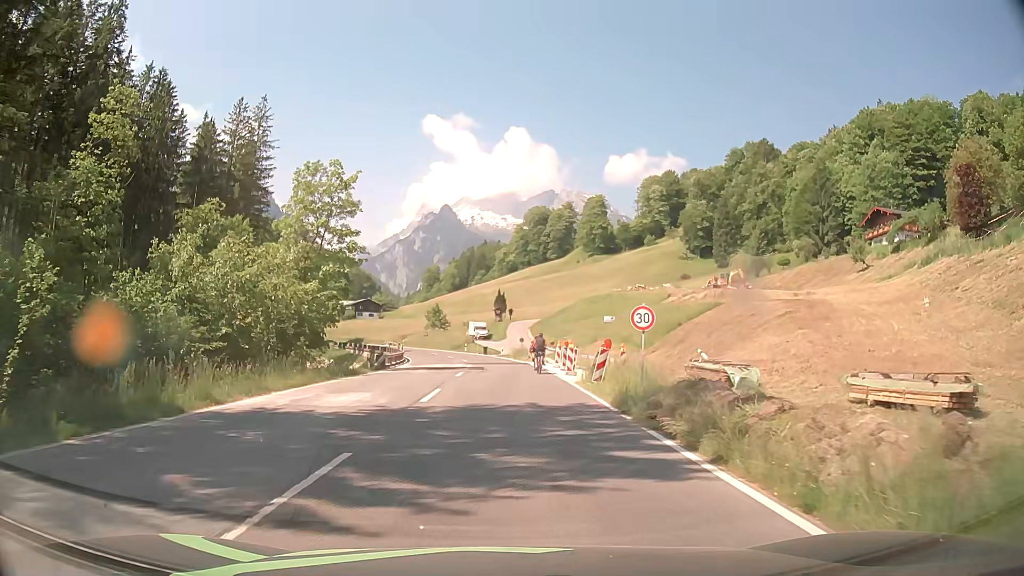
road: primary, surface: asphalt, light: Day
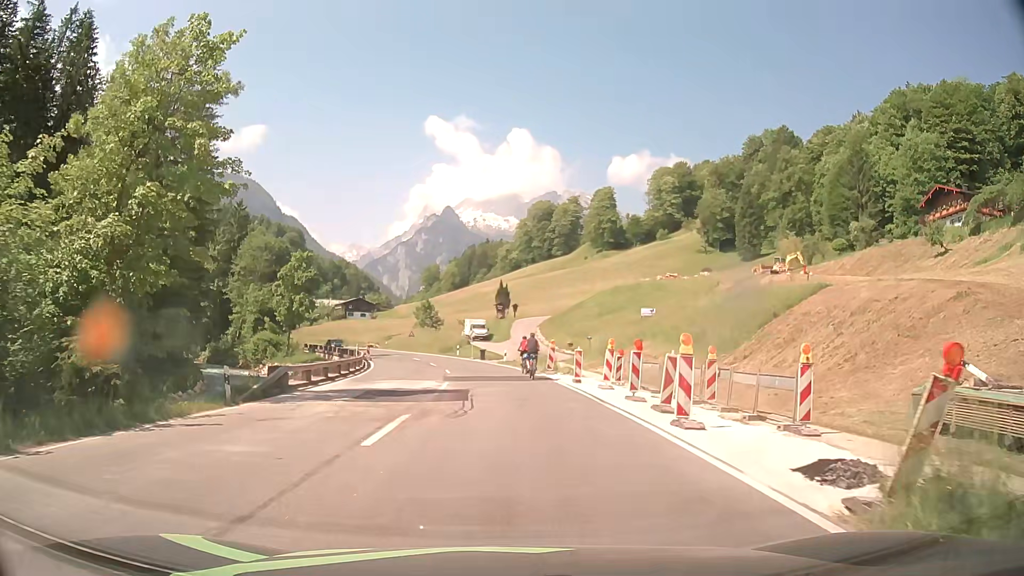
(-0.2, +18.9) m; -1°
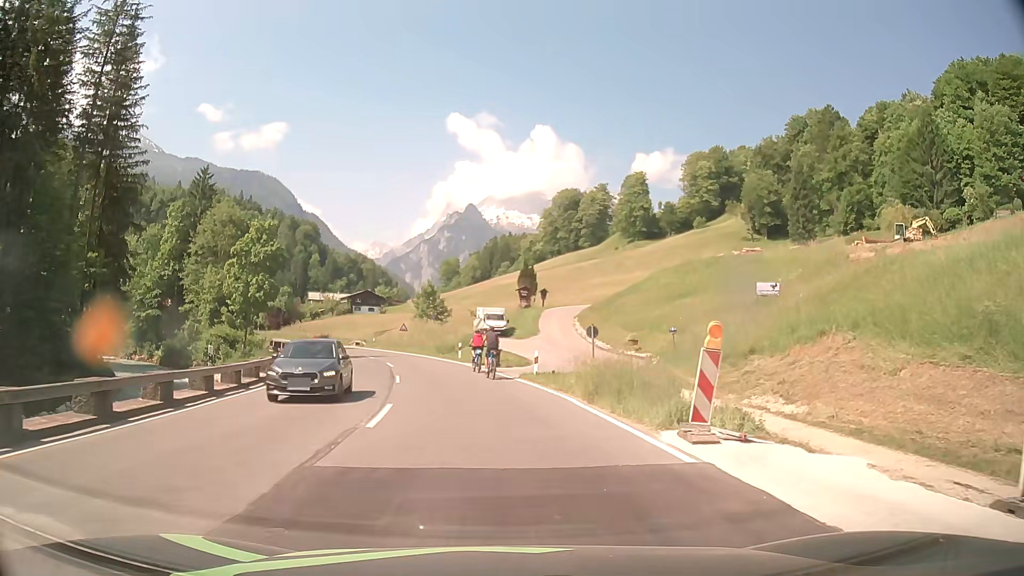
(-0.2, +22.5) m; -3°
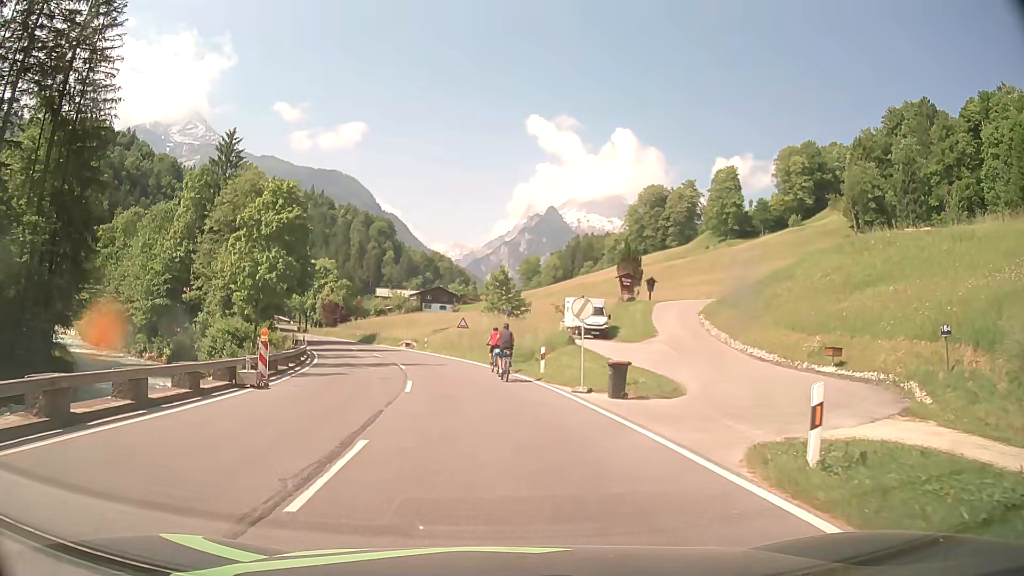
(-0.8, +17.5) m; -6°
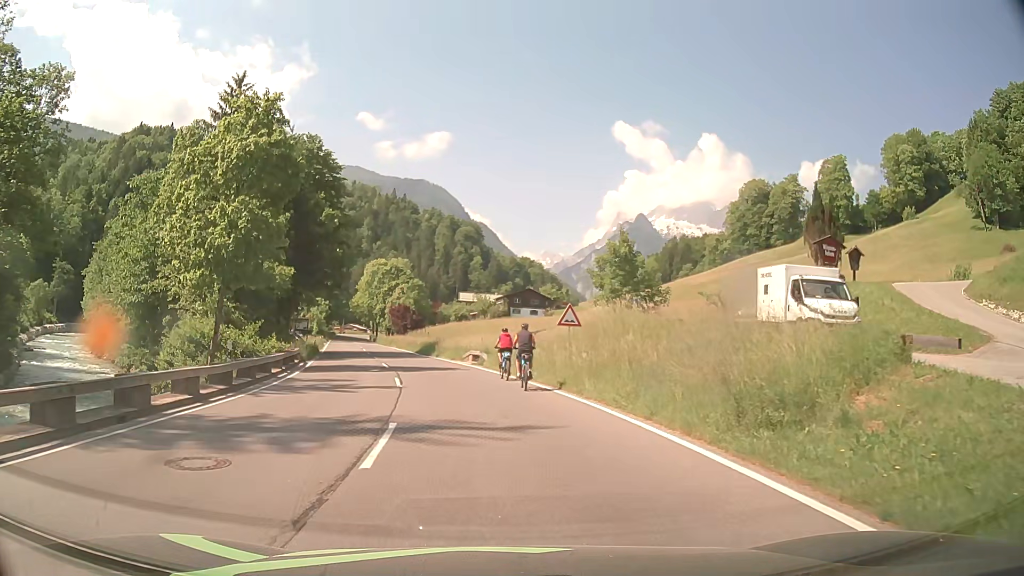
(-1.5, +22.1) m; -7°
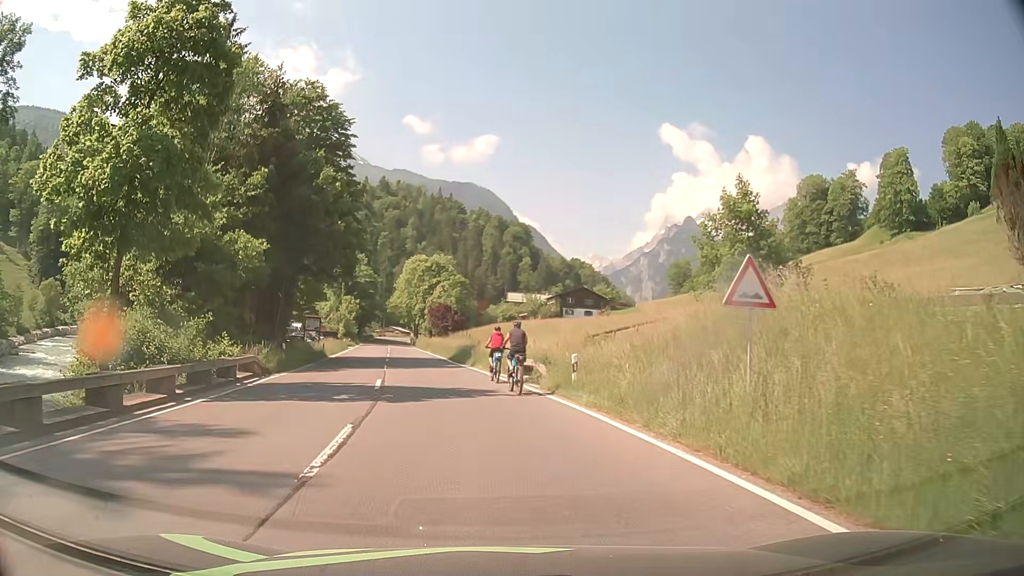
(-0.5, +13.1) m; -4°
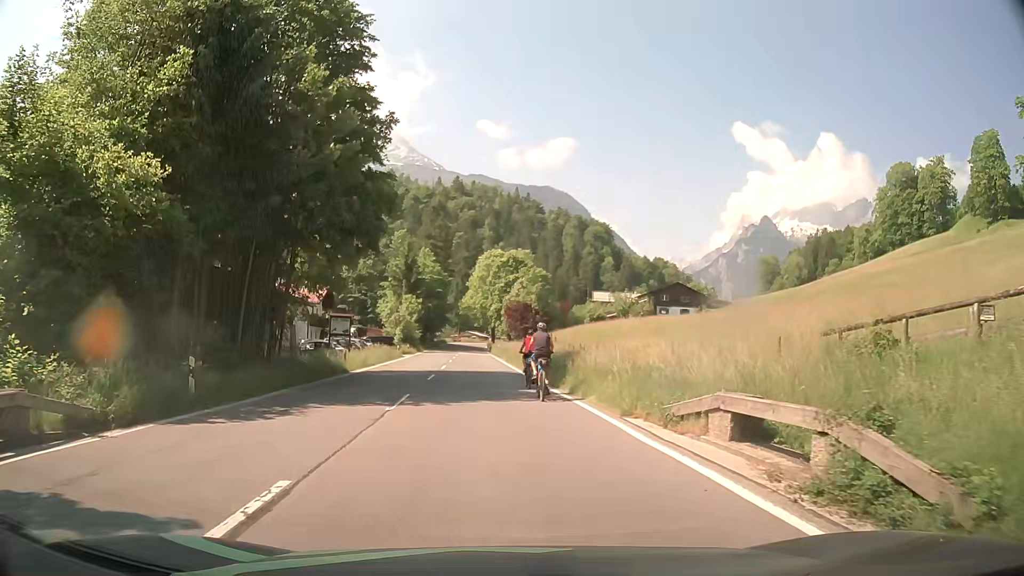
(-0.9, +16.1) m; -6°
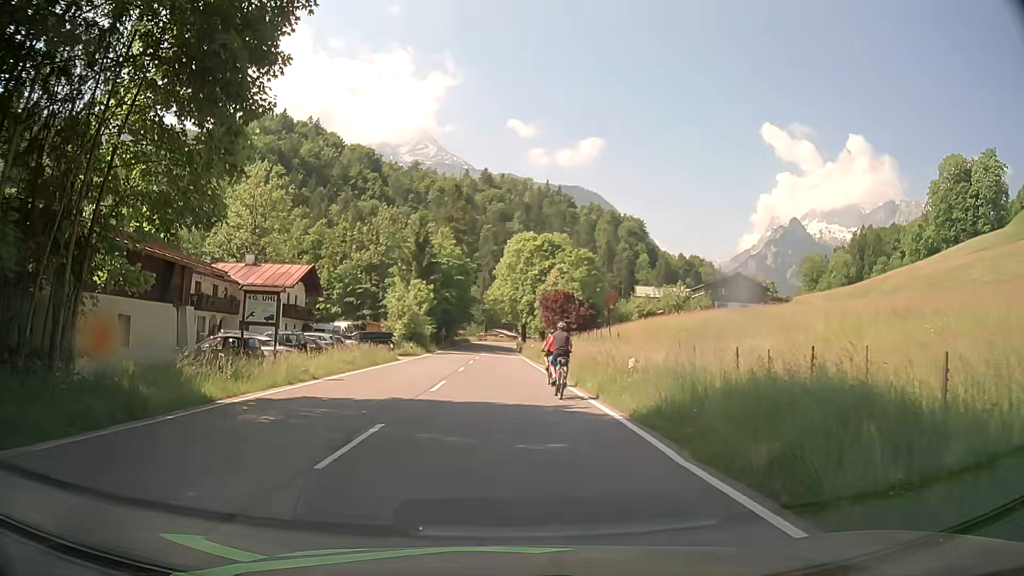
(-0.7, +19.3) m; -2°
(0, +10) (0, +20) (-1, +30) (-1, +40) (-1, +50) (-1, +60) (-1, +70) (-1, +80) (-2, +90) (-2, +100) m
